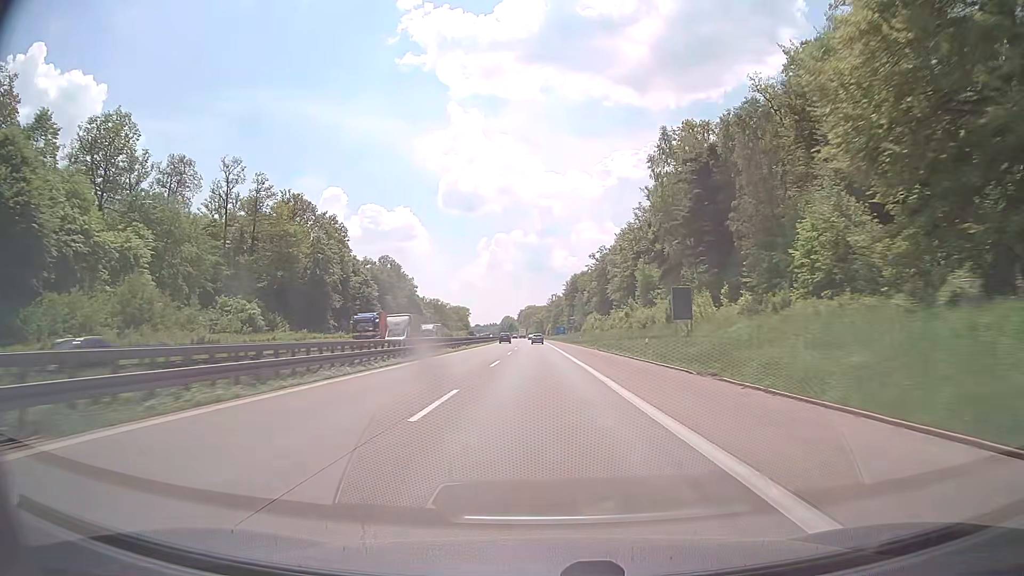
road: motorway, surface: concrete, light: Day
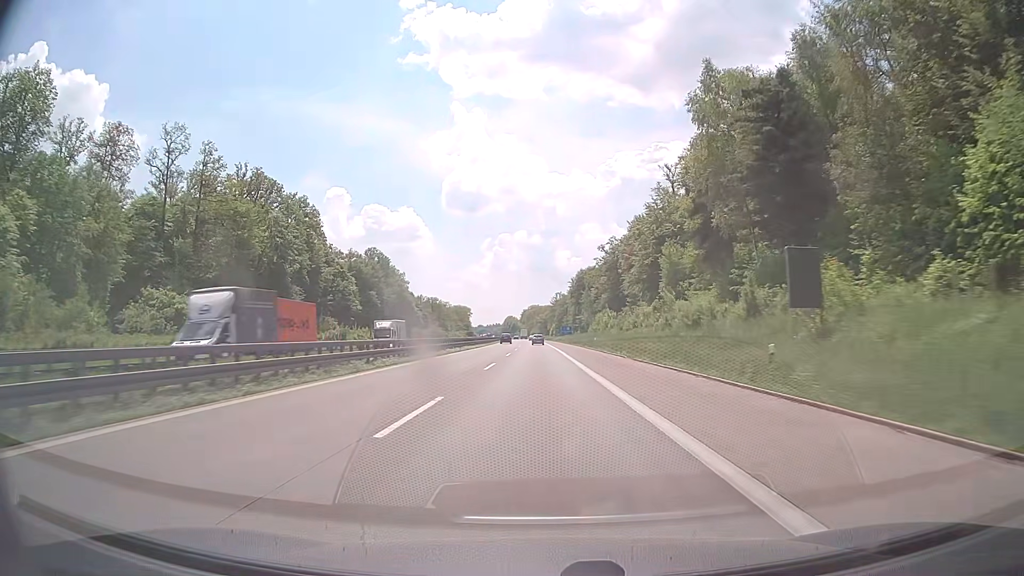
(0.0, +19.8) m; 0°
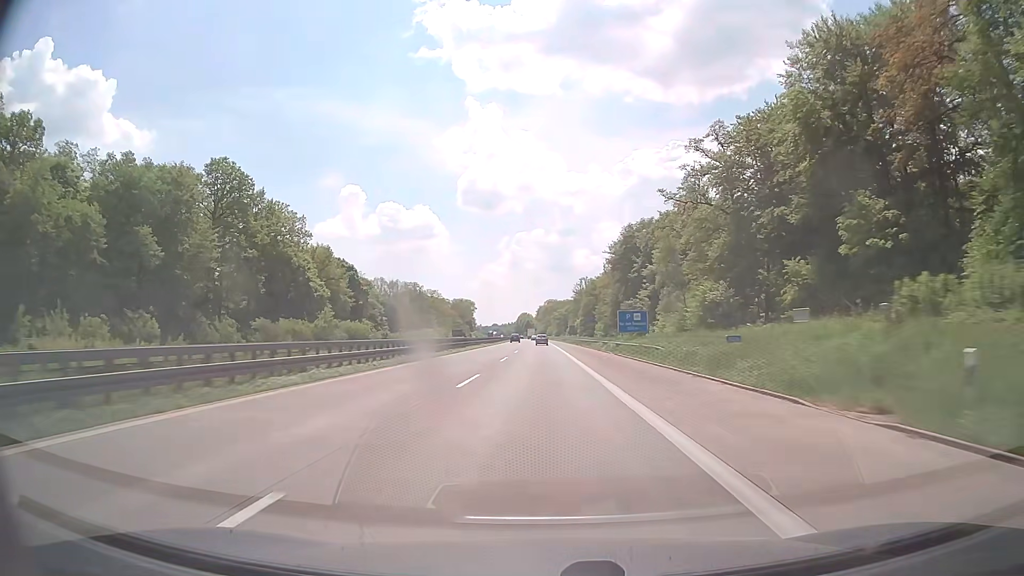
(-1.4, +98.9) m; -2°
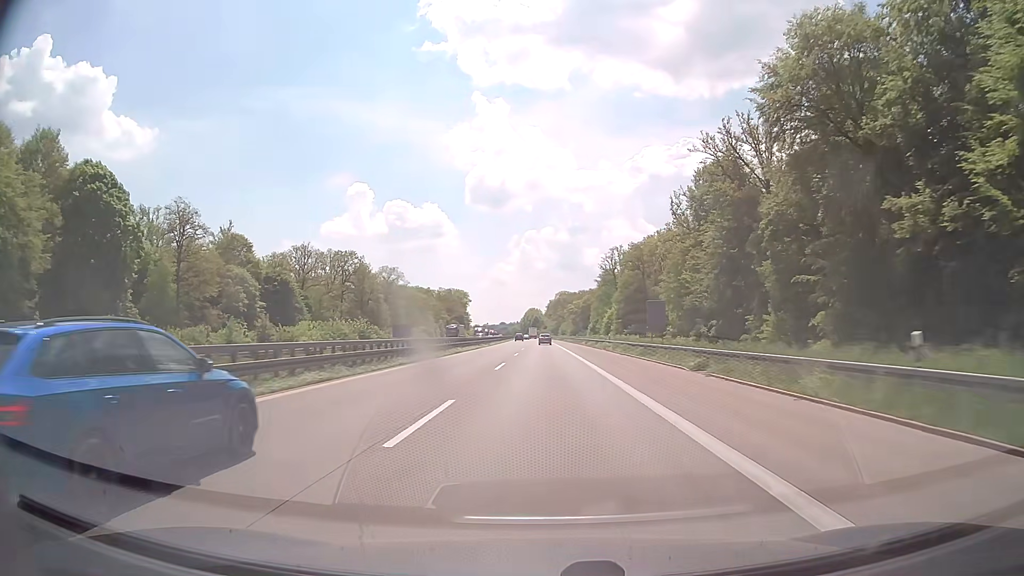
(-0.9, +99.0) m; -1°
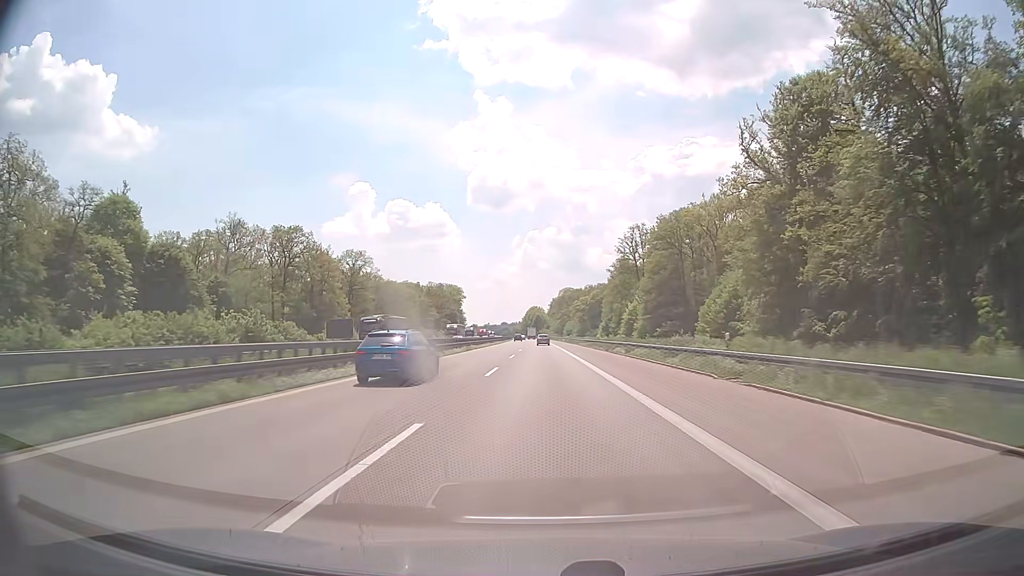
(-0.1, +39.6) m; 0°
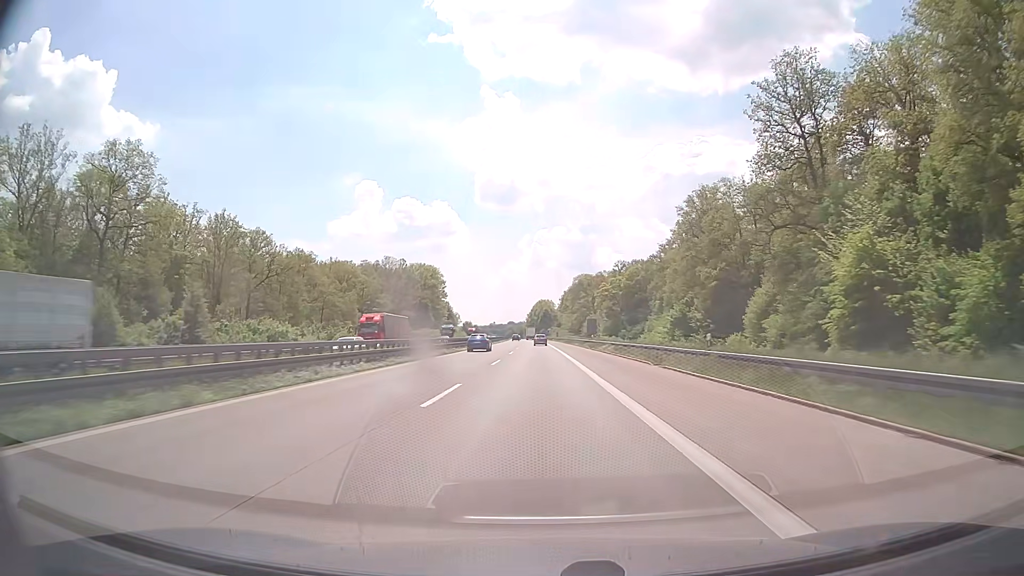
(-0.7, +99.2) m; -1°
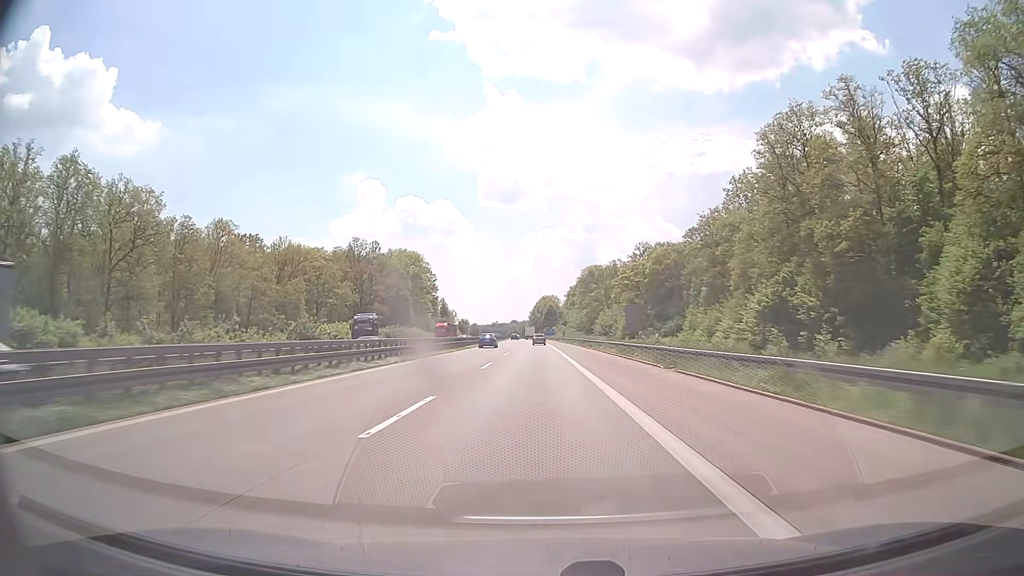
(-0.1, +39.7) m; 0°
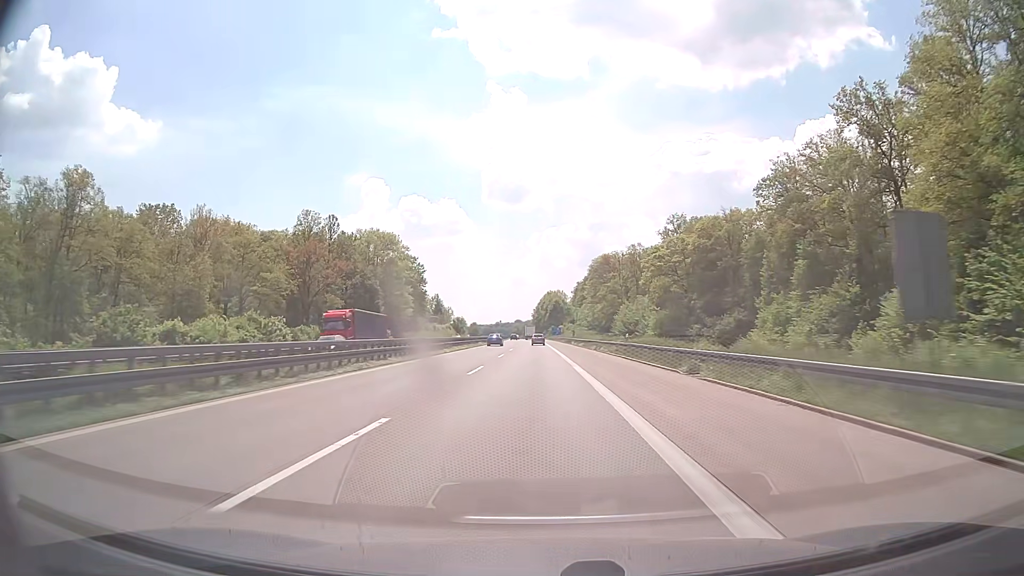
(-0.1, +39.8) m; 0°
(0, +10) (0, +20) (0, +30) (0, +40) (0, +50) (0, +60) (0, +70) (-1, +80) (-1, +90) (-1, +100) m
